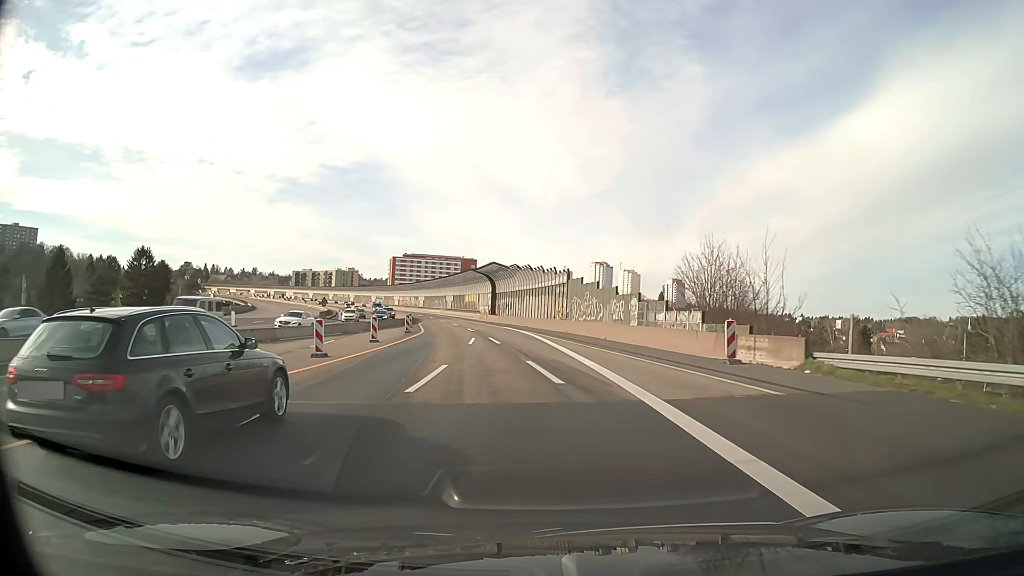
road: motorway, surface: asphalt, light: Day
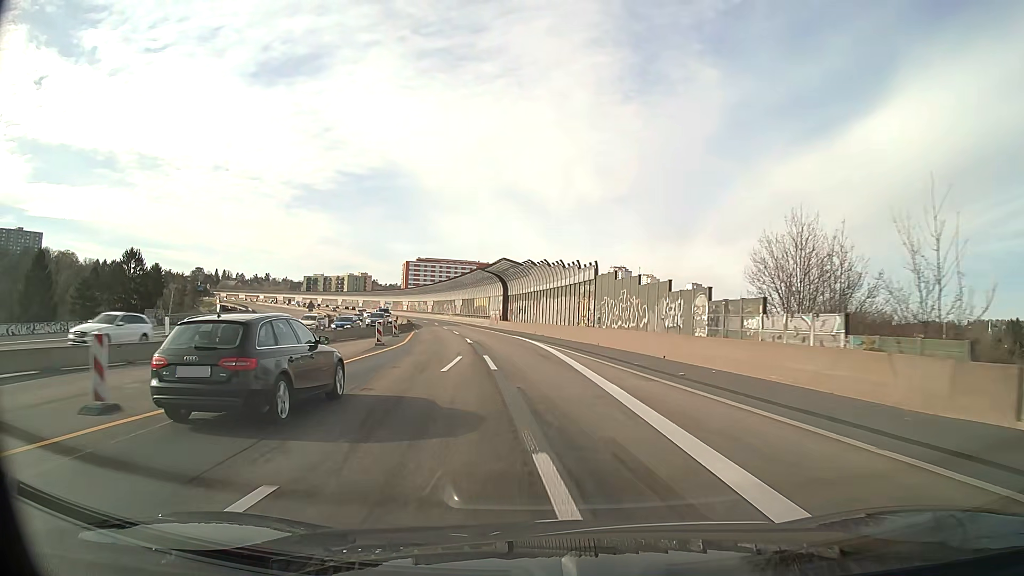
(-0.1, +12.5) m; -2°
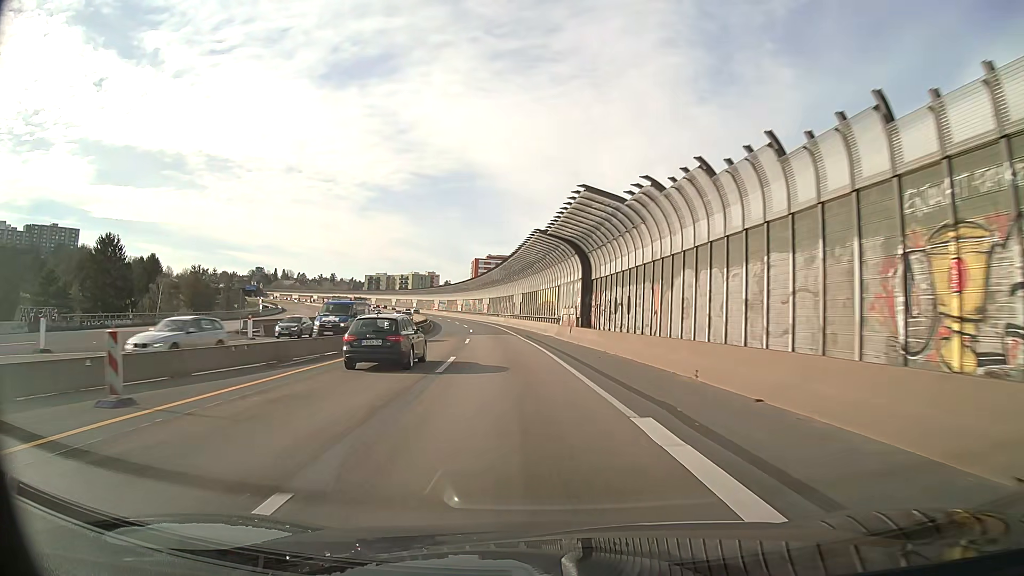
(-2.0, +37.3) m; -6°
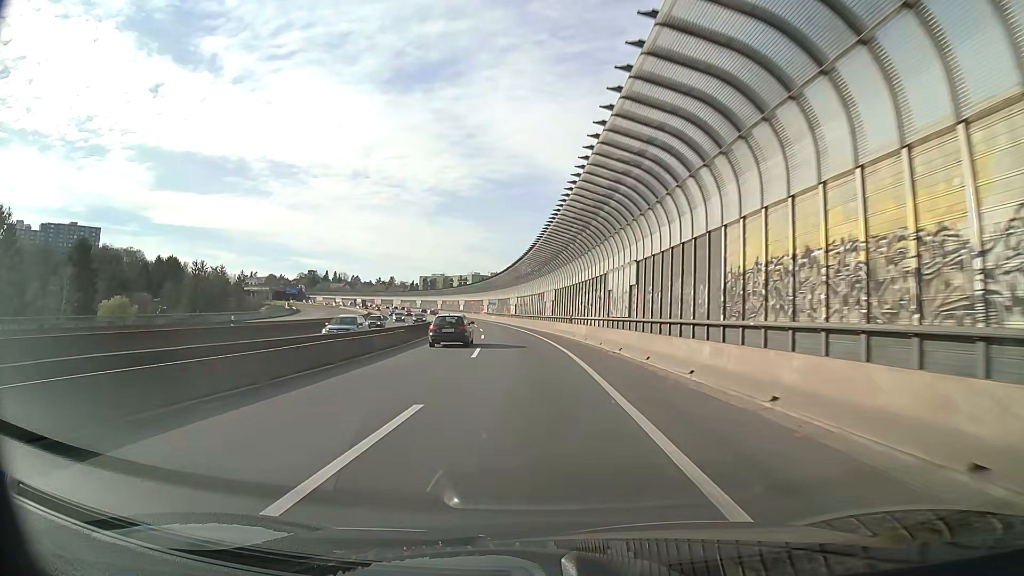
(-3.6, +49.8) m; -7°
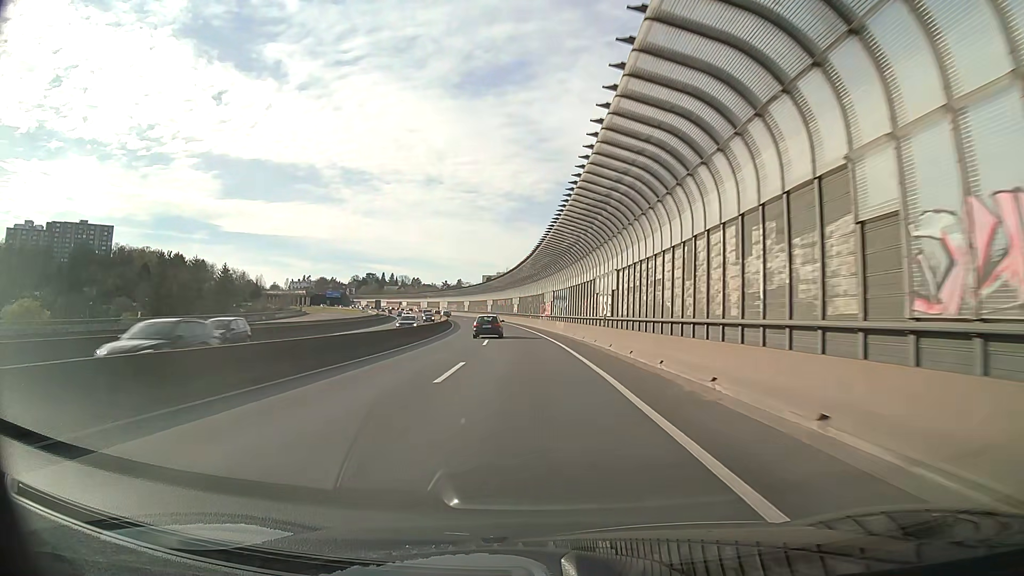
(-3.2, +62.3) m; -6°
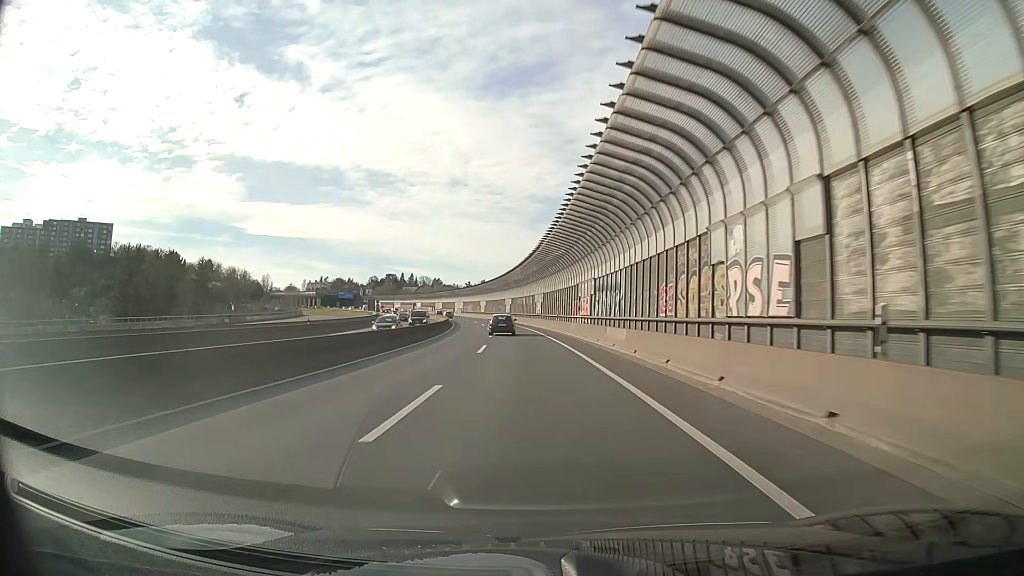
(-0.5, +25.0) m; -2°
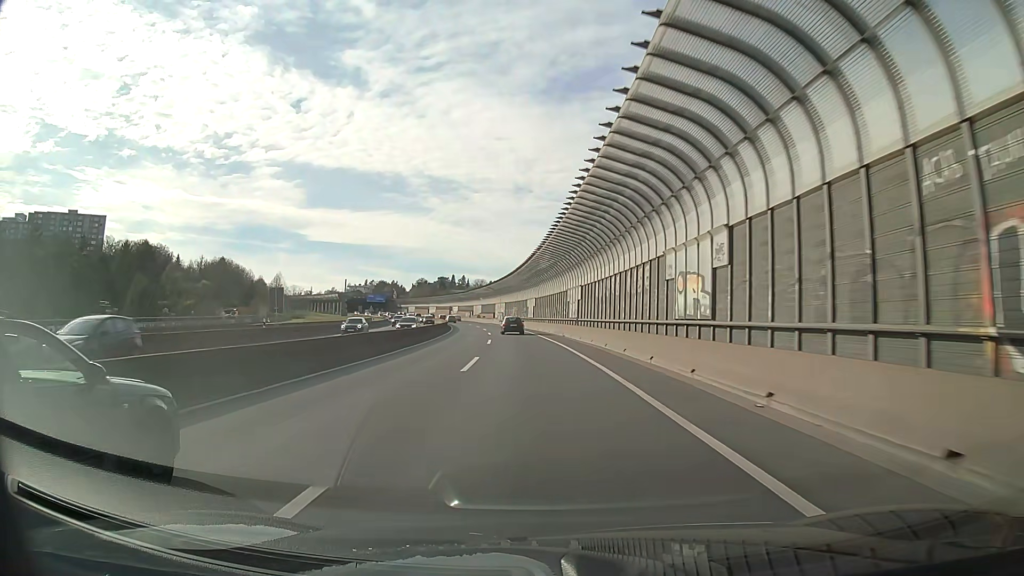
(-3.2, +62.3) m; -6°
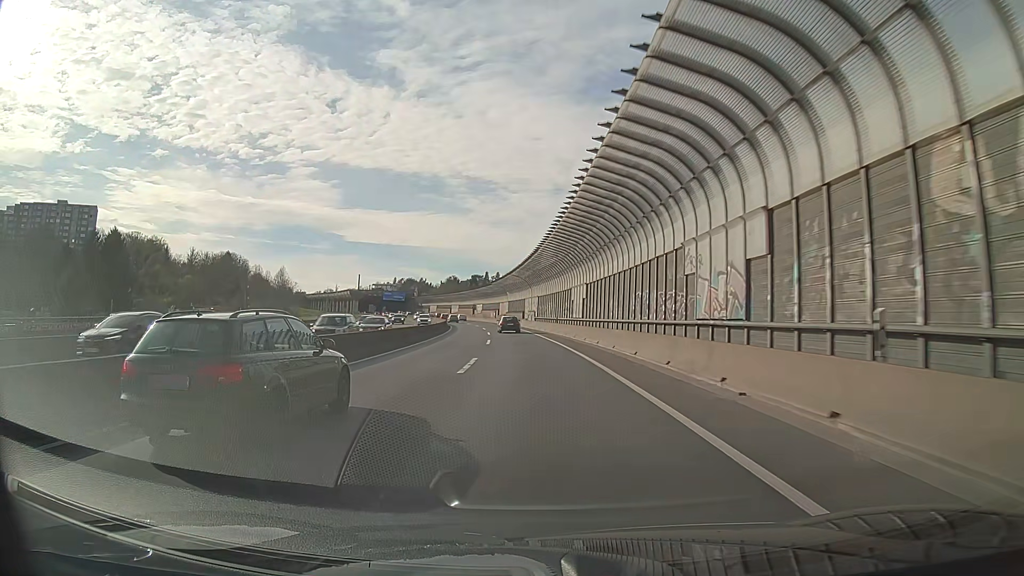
(-1.1, +37.4) m; -3°
(0, +10) (0, +20) (-1, +30) (-1, +40) (-2, +50) (-3, +60) (-4, +70) (-5, +80) (-6, +90) (-8, +100) m
